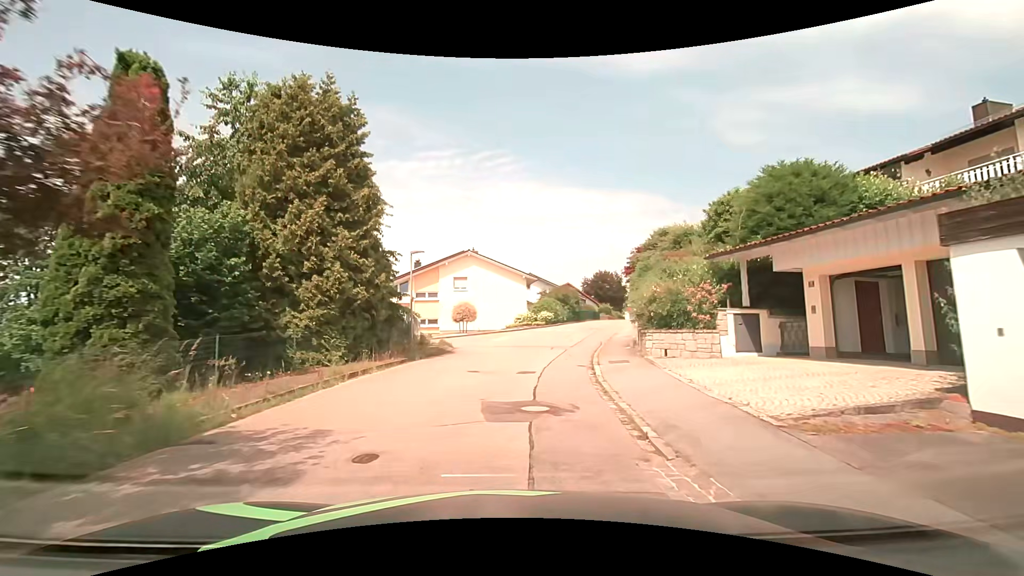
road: residential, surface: asphalt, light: Day
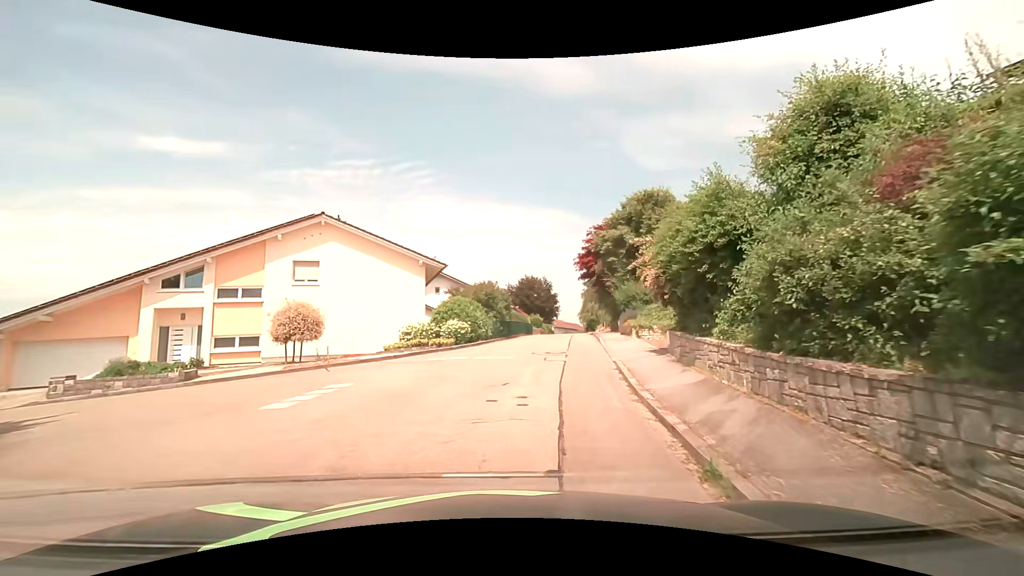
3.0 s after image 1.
(+1.7, +18.7) m; +10°
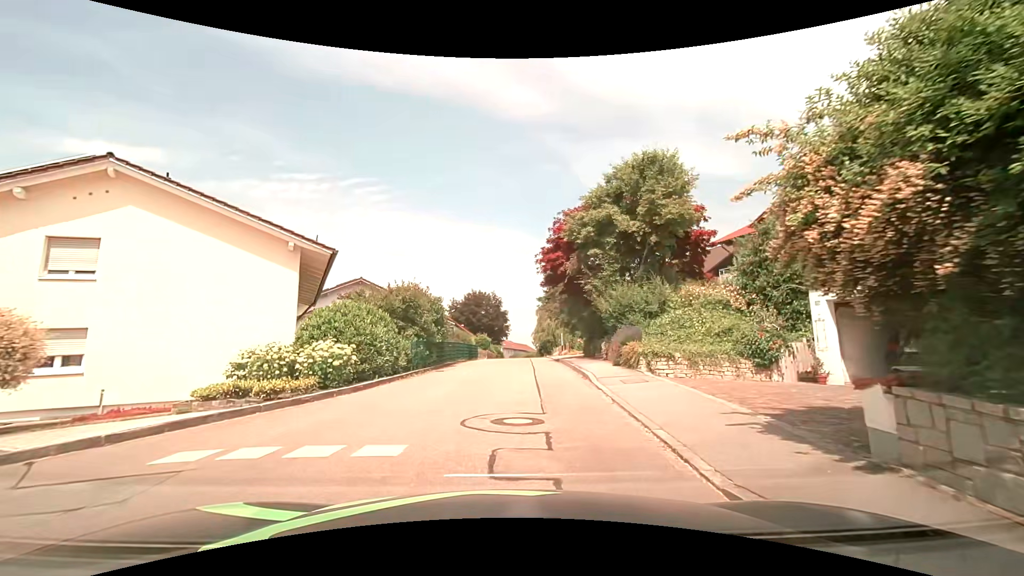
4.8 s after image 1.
(+0.7, +10.2) m; +6°
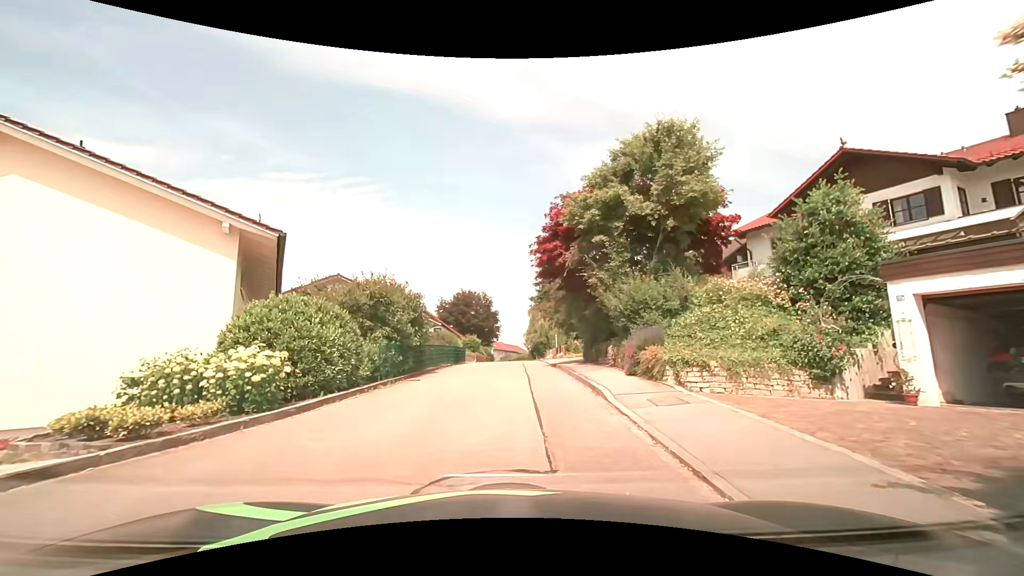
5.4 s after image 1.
(0.0, +3.2) m; +1°
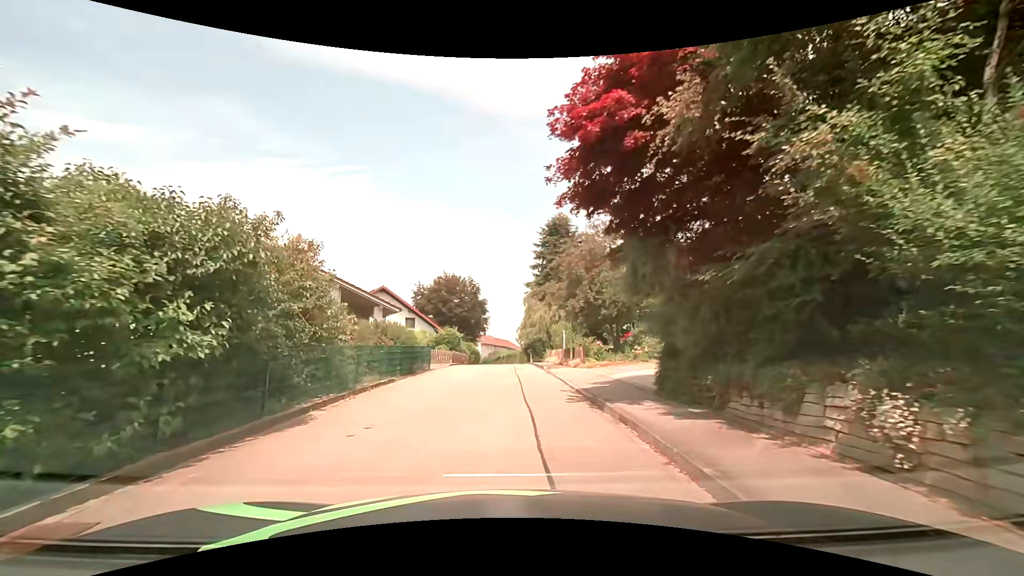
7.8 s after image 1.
(+0.1, +12.9) m; +1°
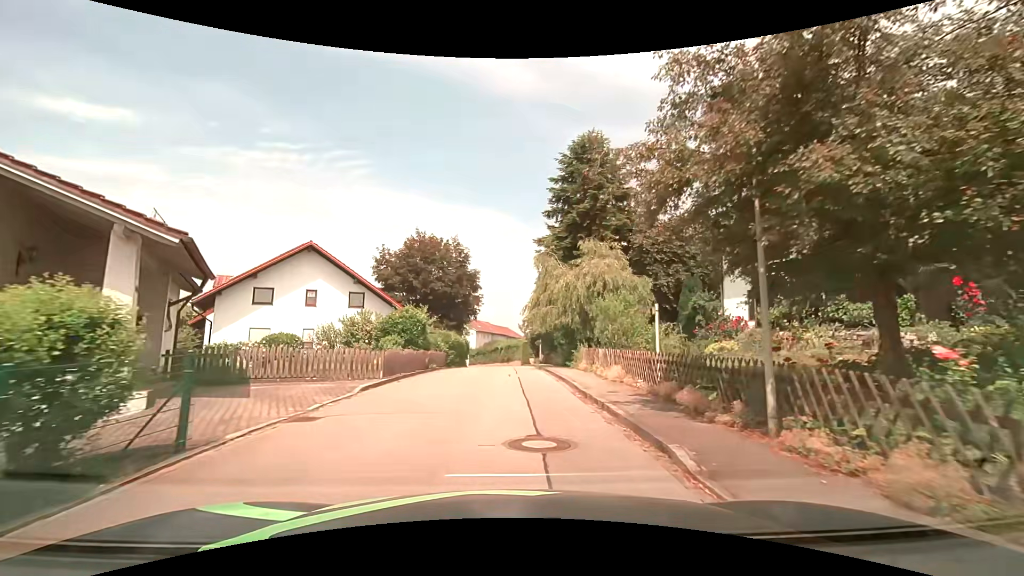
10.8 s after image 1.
(+0.2, +19.5) m; +1°
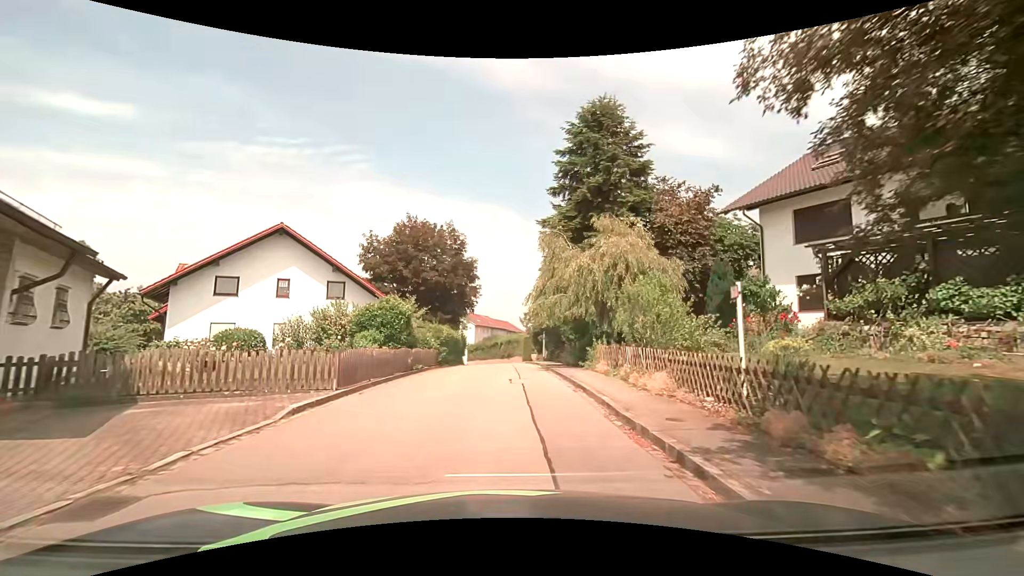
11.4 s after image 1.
(0.0, +4.2) m; 0°
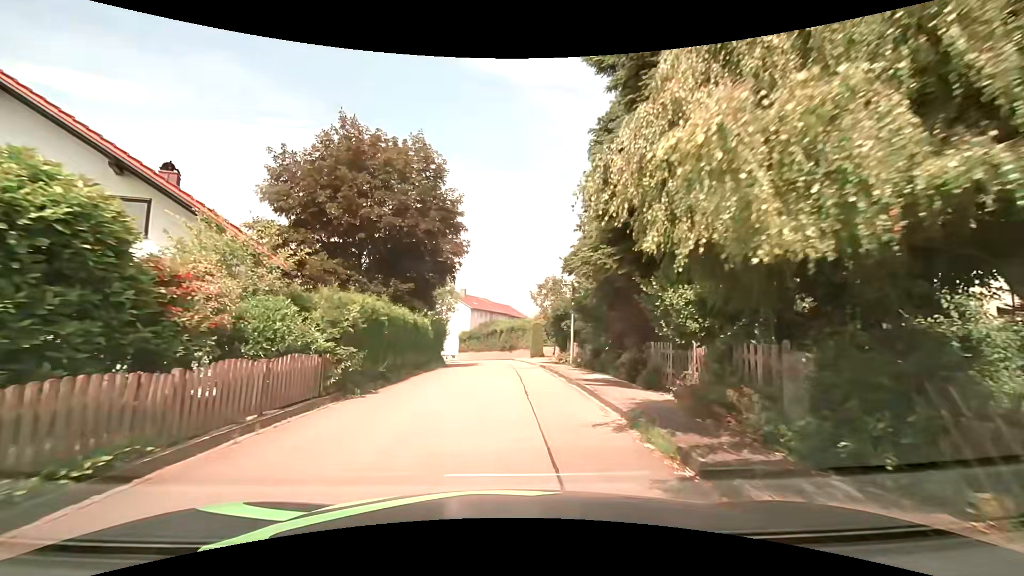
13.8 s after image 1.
(-0.1, +17.3) m; 0°
(0, +10) (0, +20) (0, +30) (-1, +40) (-3, +50) (-6, +59) (-11, +68) (-16, +76) (-22, +84) (-29, +92) m
